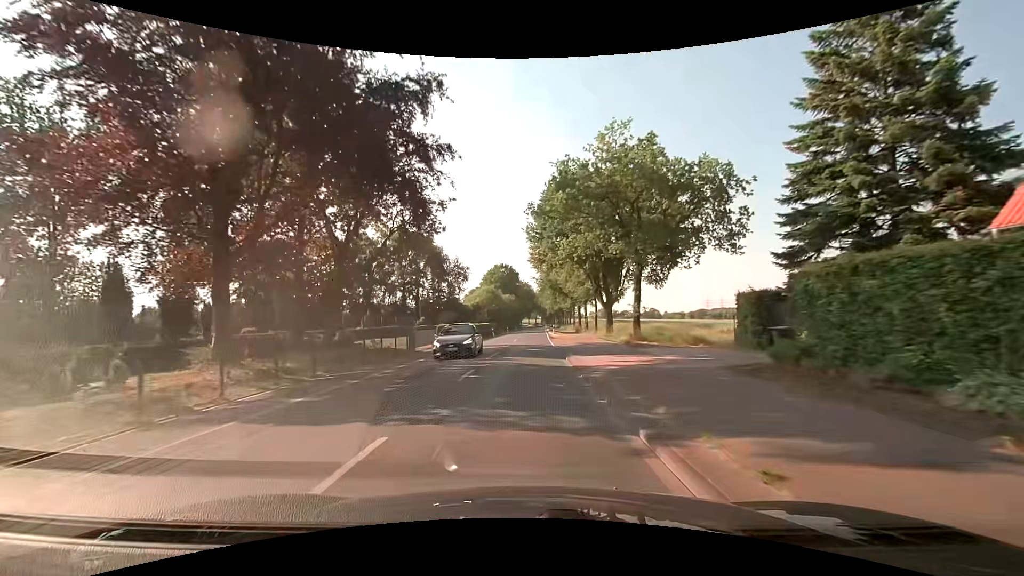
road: secondary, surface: asphalt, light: Day
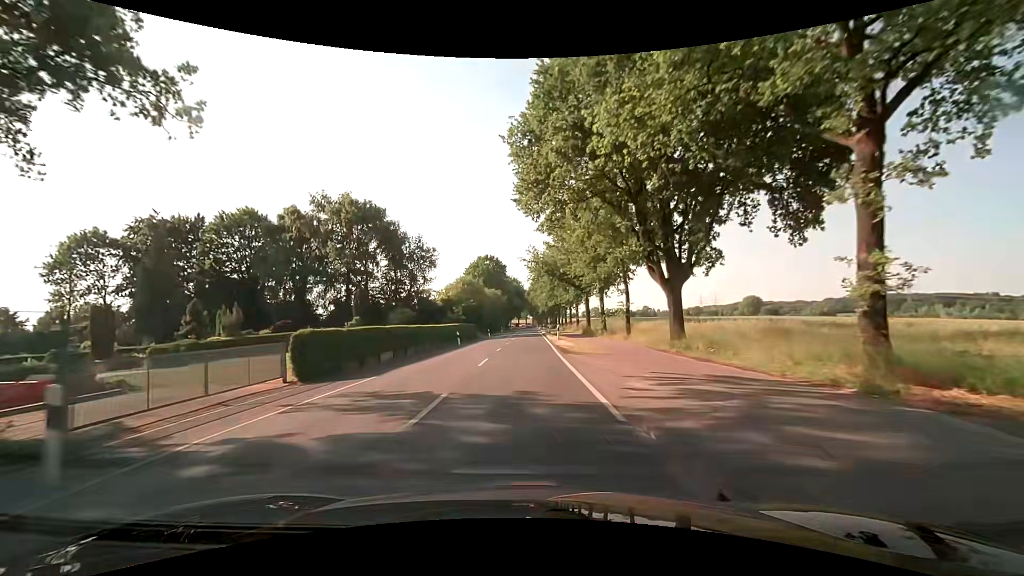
(+0.4, +23.4) m; +1°
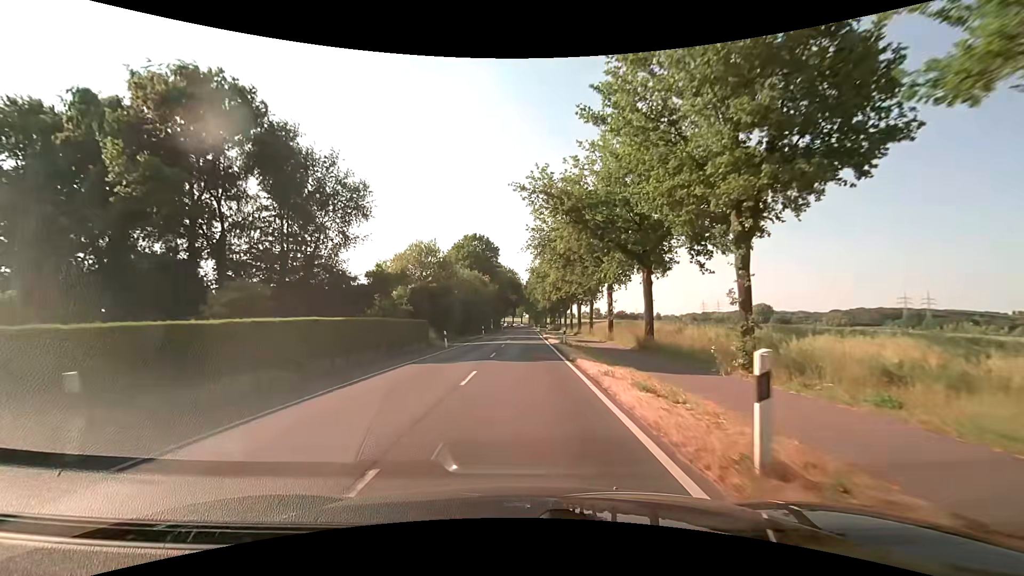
(0.0, +31.1) m; 0°
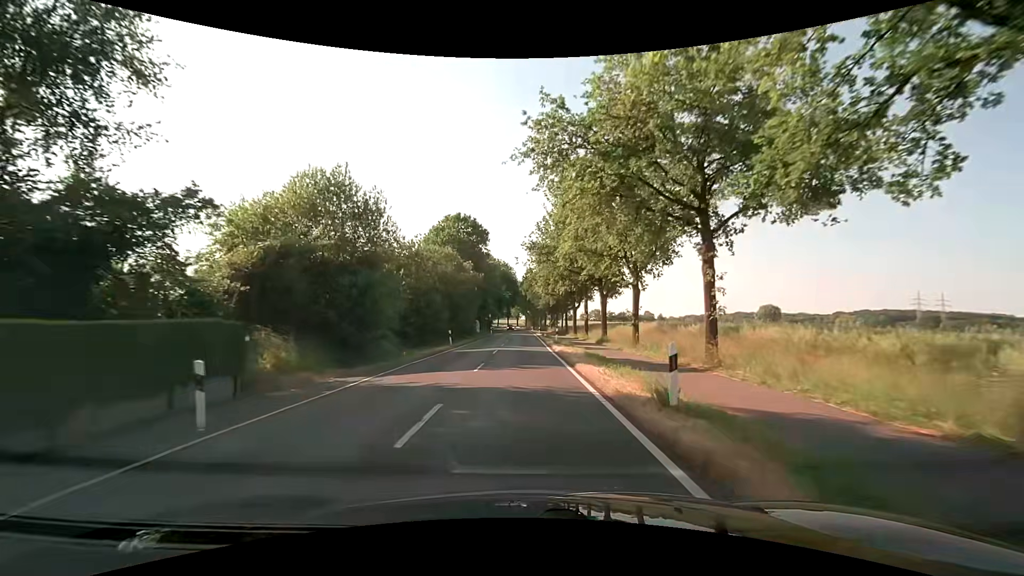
(+0.2, +23.3) m; 0°
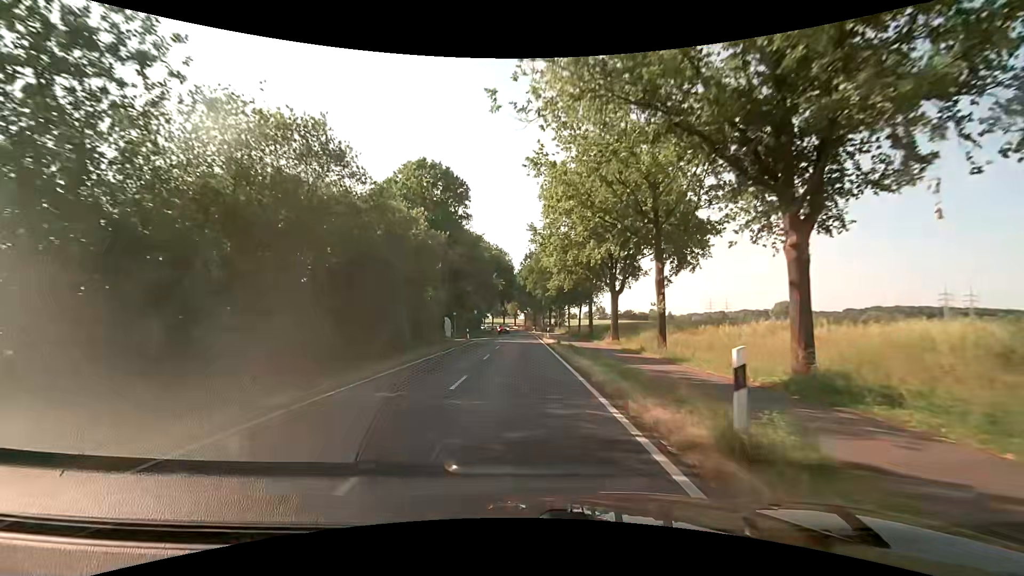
(+0.2, +31.1) m; +1°
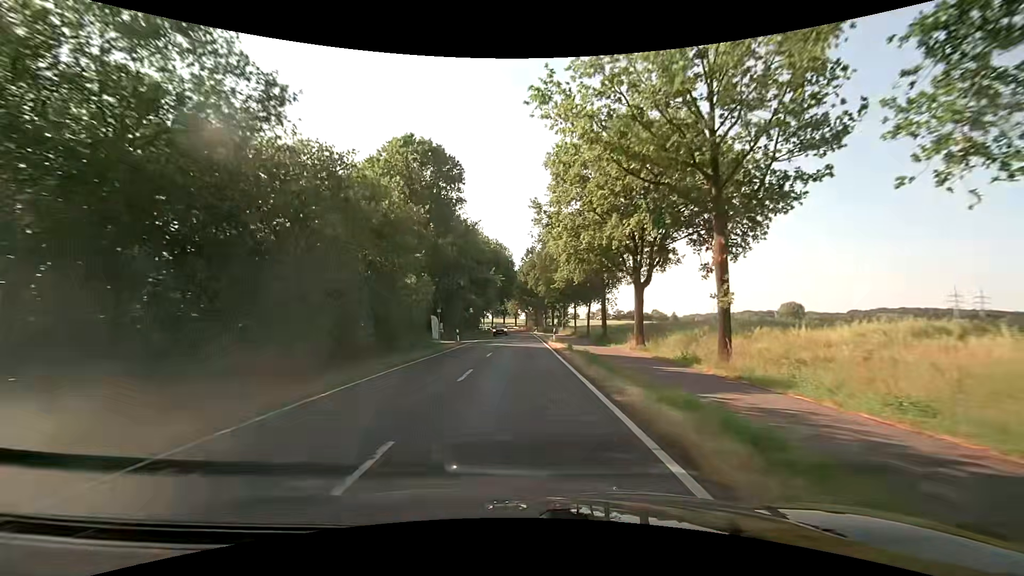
(-0.1, +7.8) m; 0°
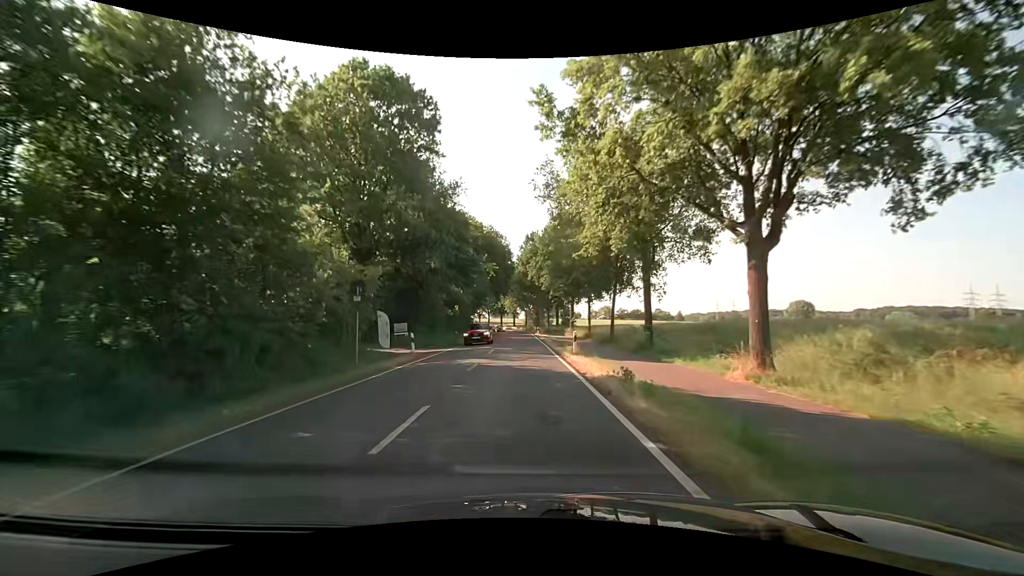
(0.0, +15.6) m; 0°
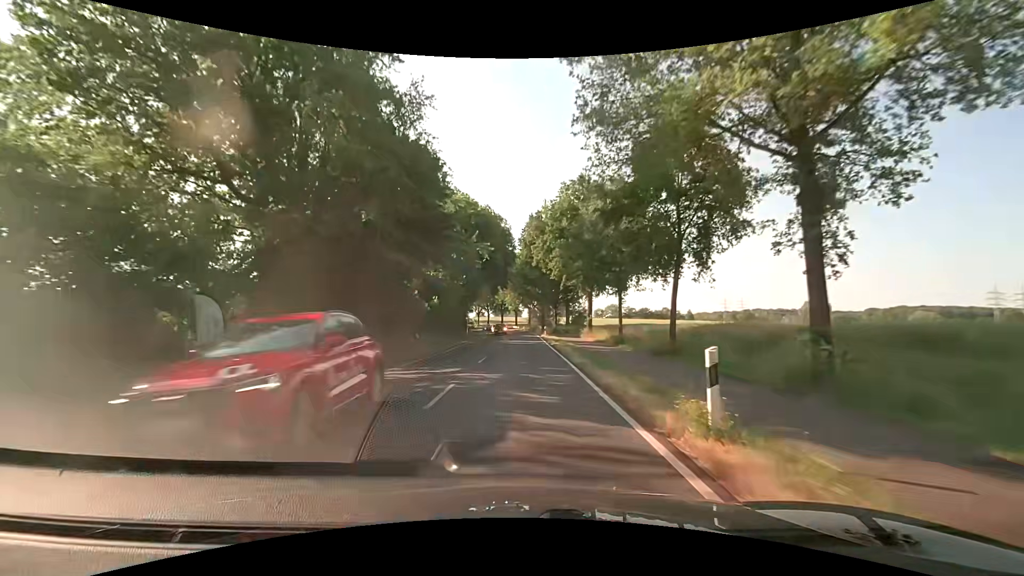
(0.0, +15.6) m; 0°
(0, +10) (0, +20) (0, +30) (0, +40) (0, +50) (-1, +60) (-1, +70) (-1, +80) (-2, +90) (-4, +100) m
